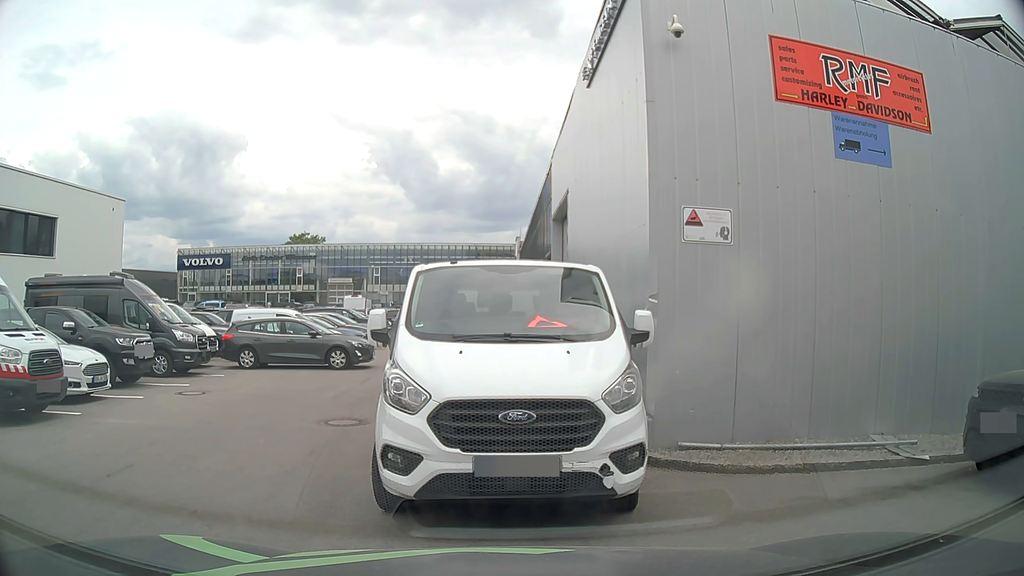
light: Day
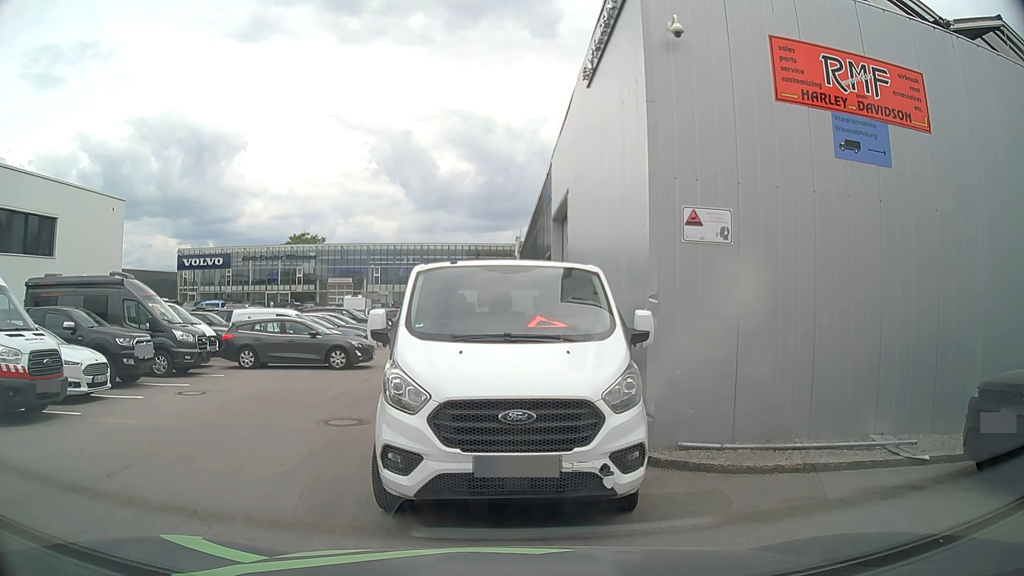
(0.0, 0.0) m; 0°
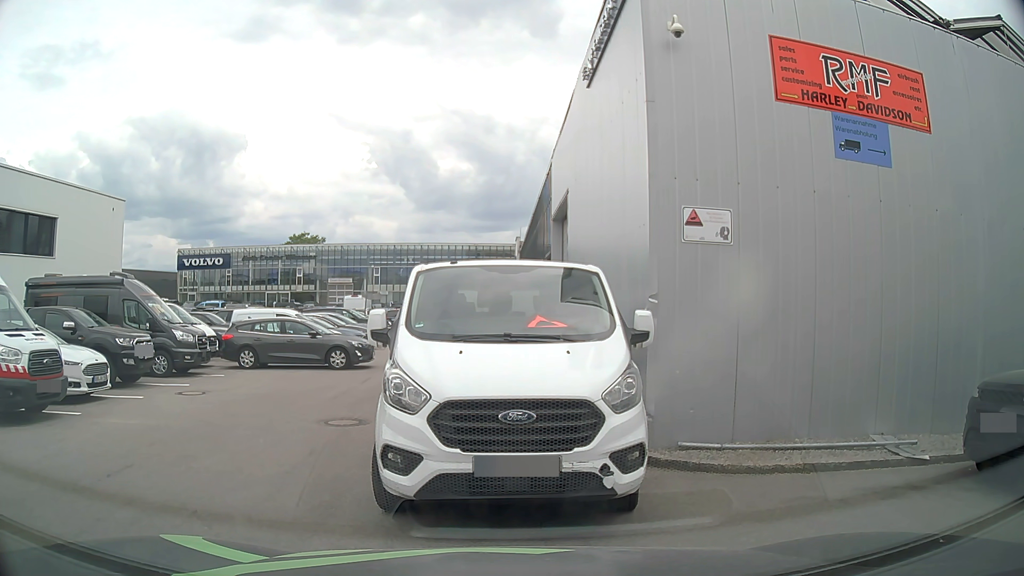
(0.0, 0.0) m; 0°
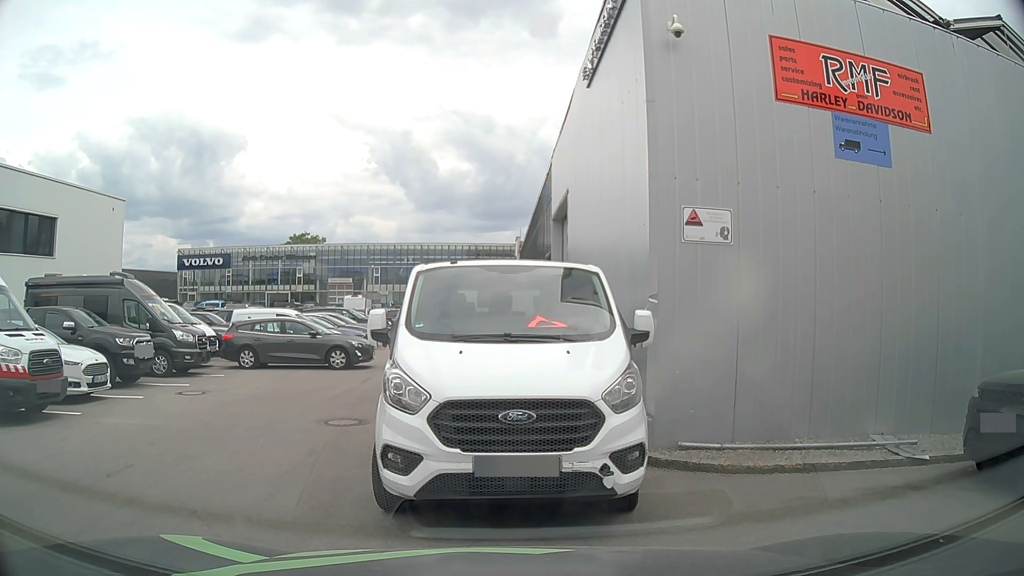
(0.0, 0.0) m; 0°
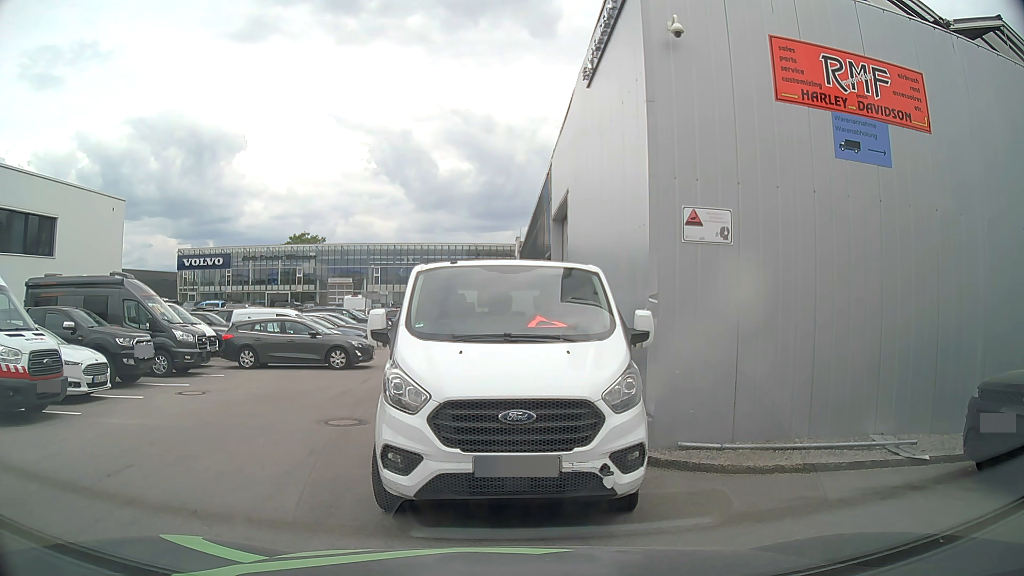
(0.0, 0.0) m; 0°
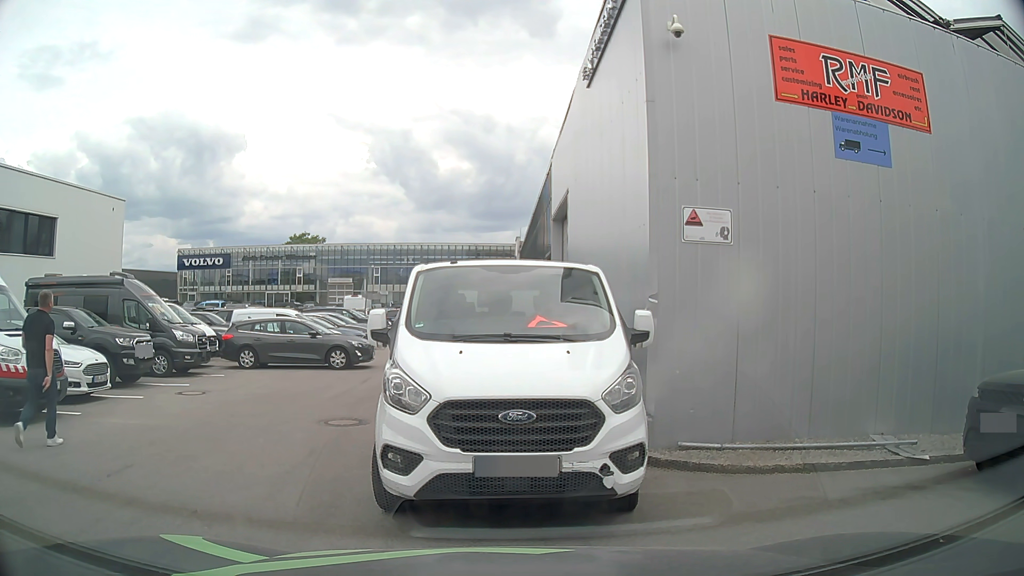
(0.0, 0.0) m; 0°
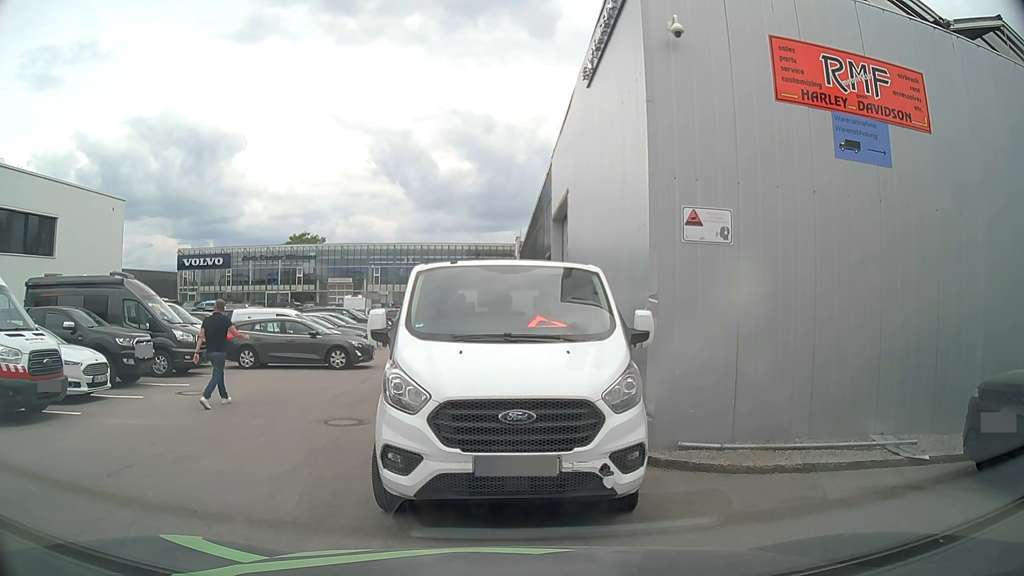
(0.0, 0.0) m; 0°
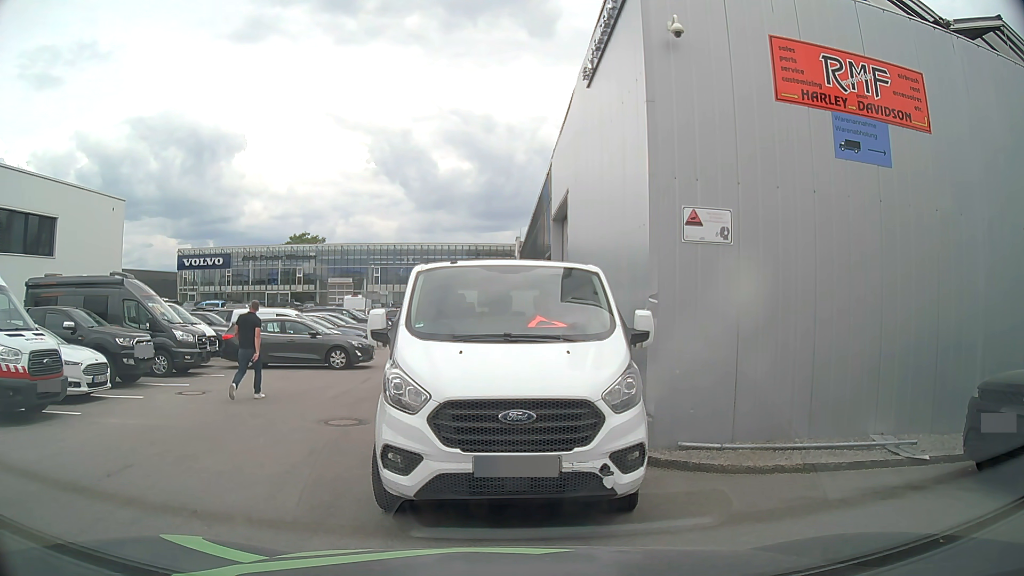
(0.0, 0.0) m; 0°
